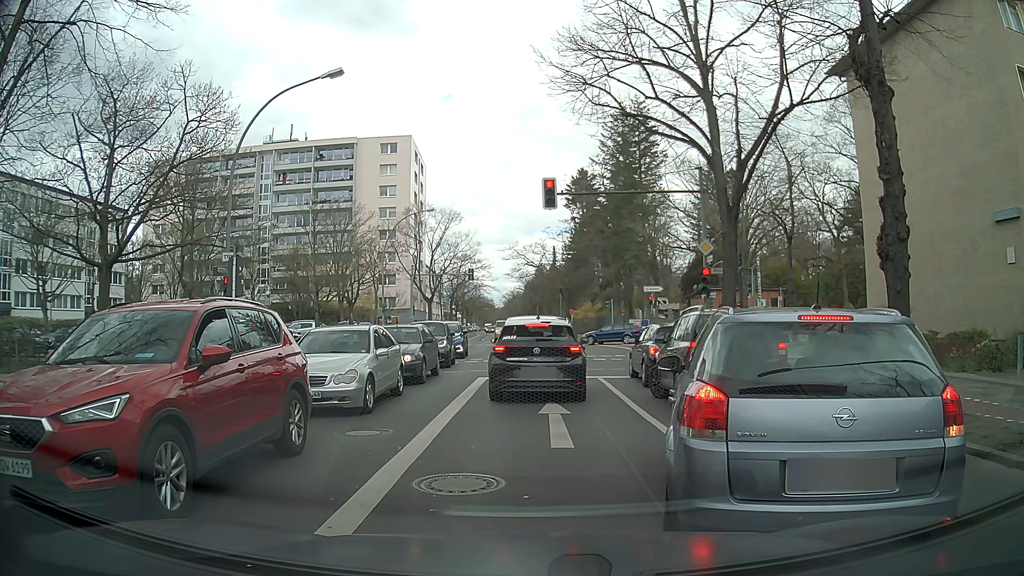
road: secondary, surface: asphalt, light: Day
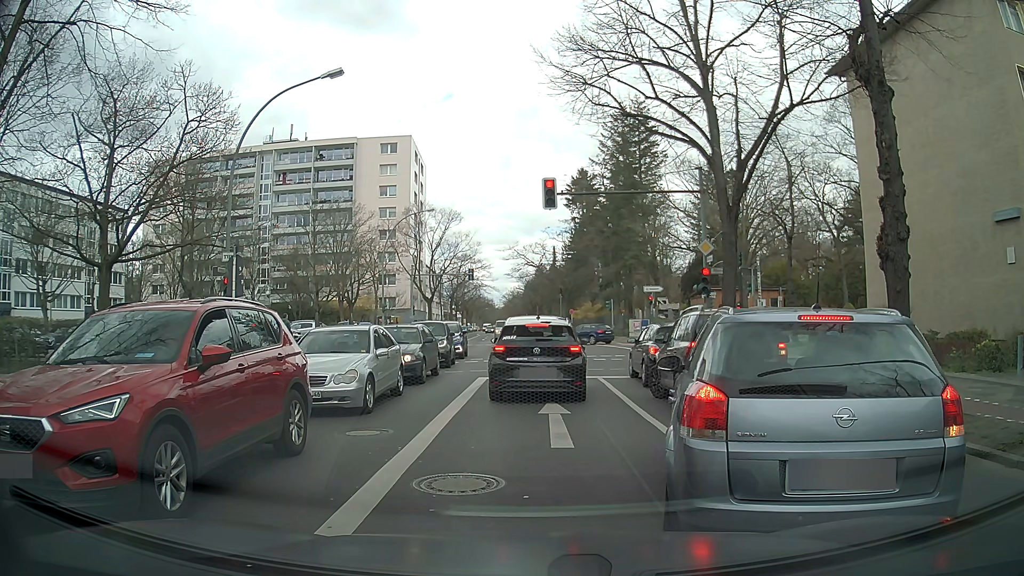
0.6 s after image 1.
(0.0, 0.0) m; 0°
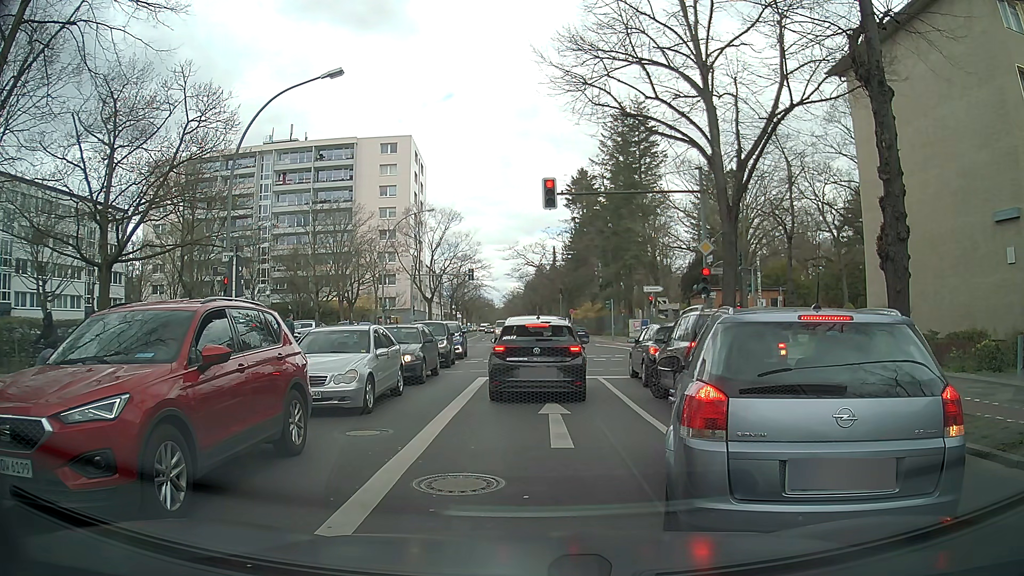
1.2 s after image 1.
(0.0, 0.0) m; 0°
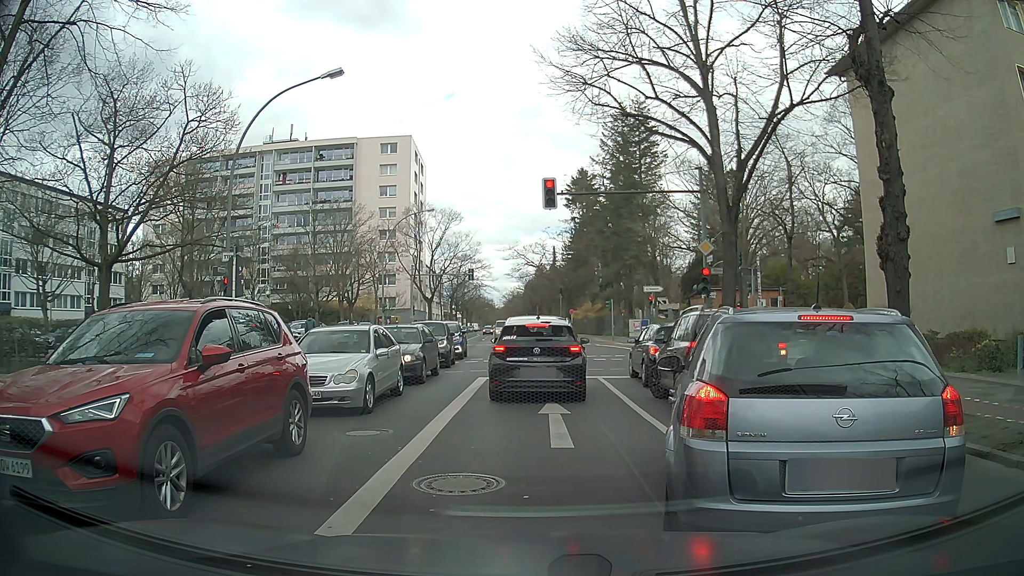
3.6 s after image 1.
(0.0, 0.0) m; 0°
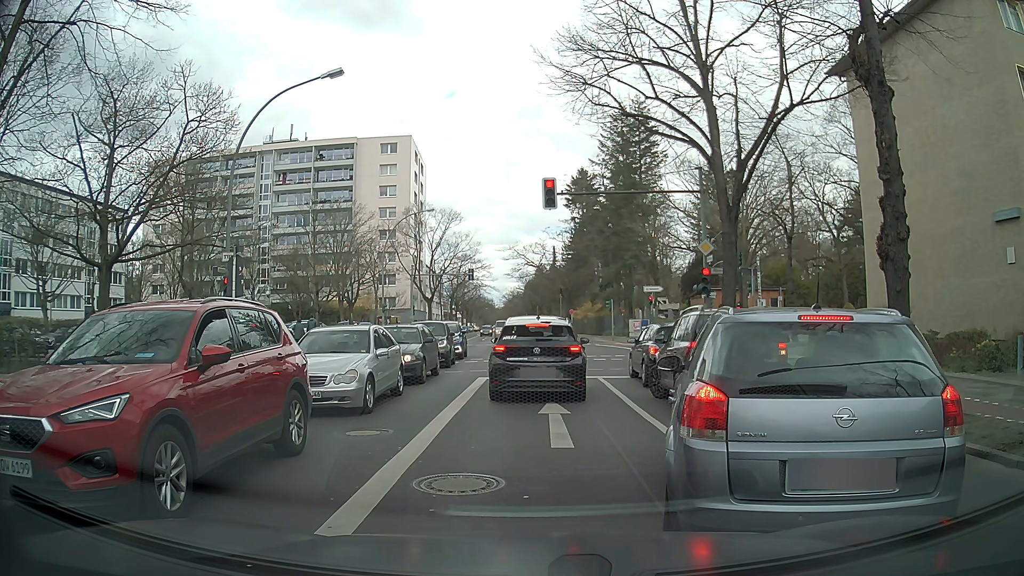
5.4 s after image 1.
(0.0, 0.0) m; 0°
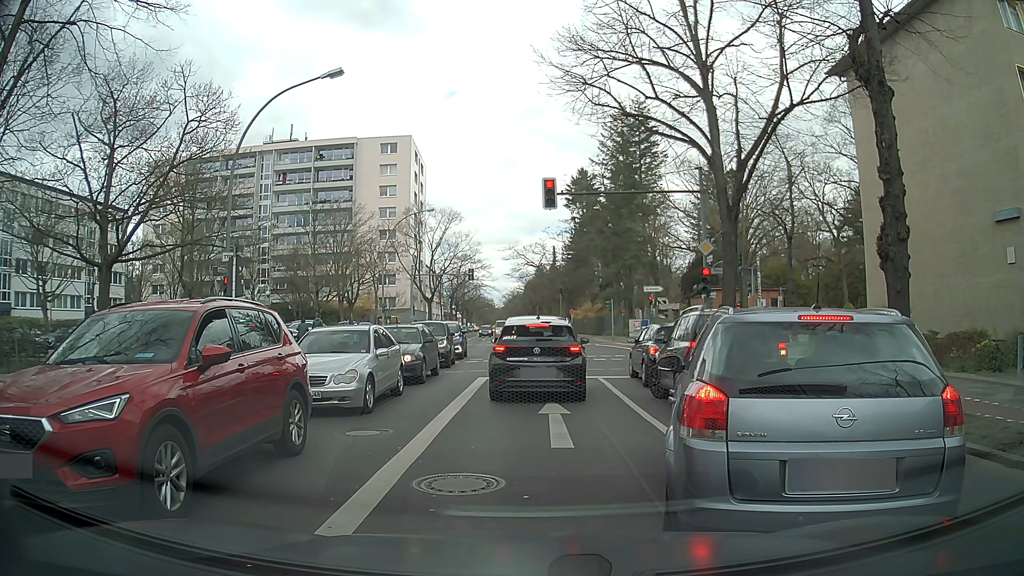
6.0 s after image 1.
(0.0, 0.0) m; 0°
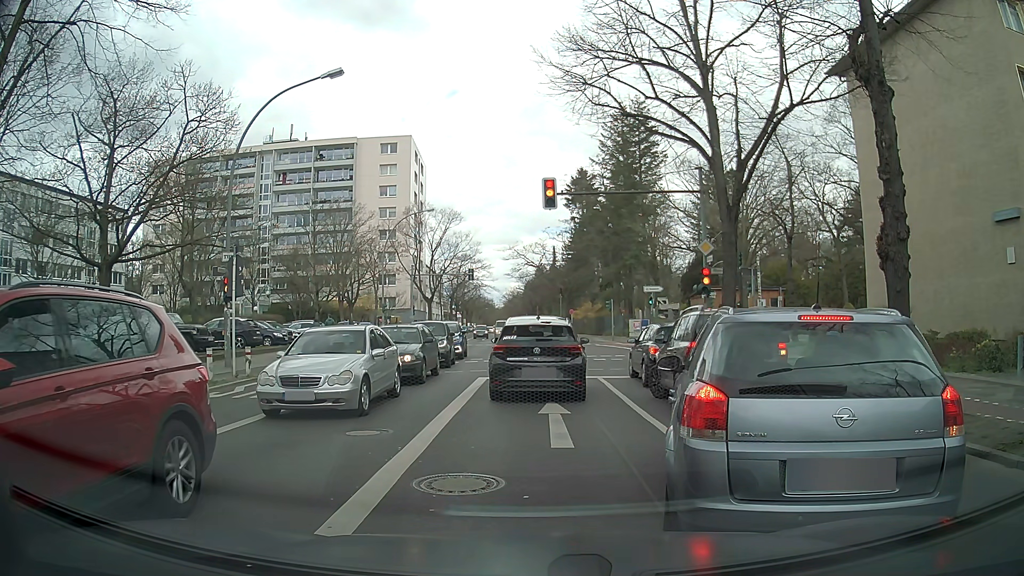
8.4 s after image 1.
(0.0, 0.0) m; 0°
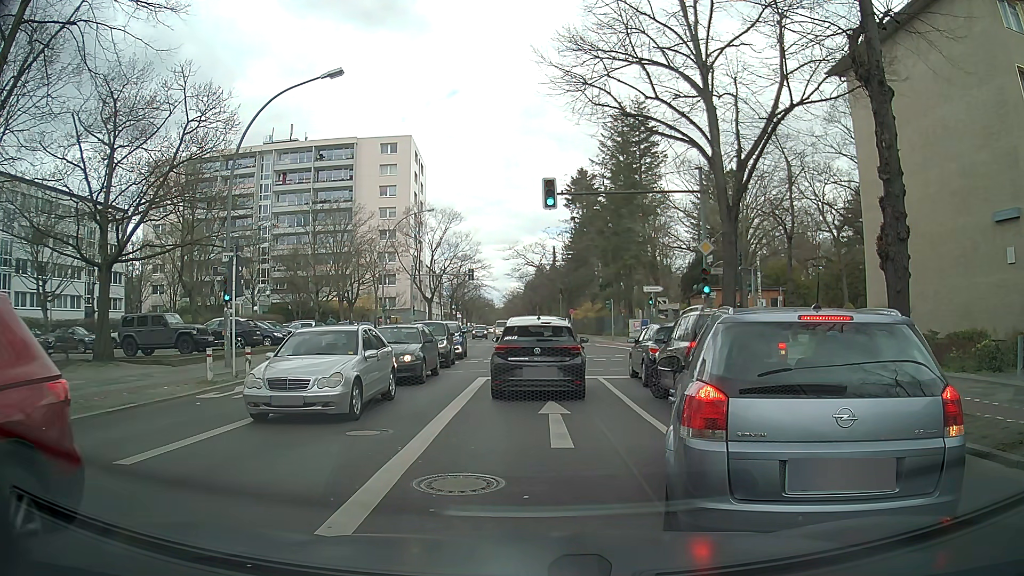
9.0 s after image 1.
(0.0, 0.0) m; 0°
